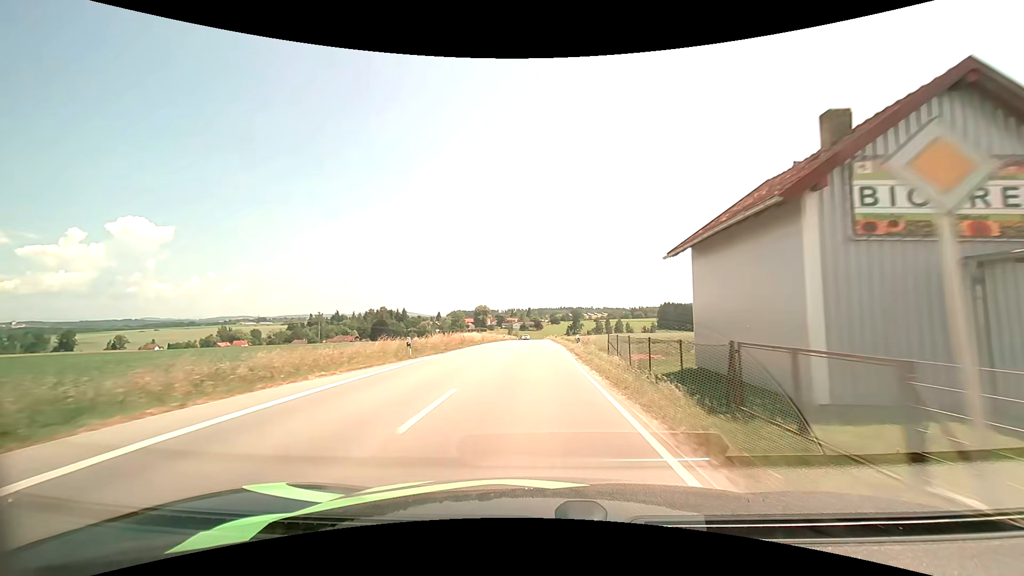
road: secondary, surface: asphalt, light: Day
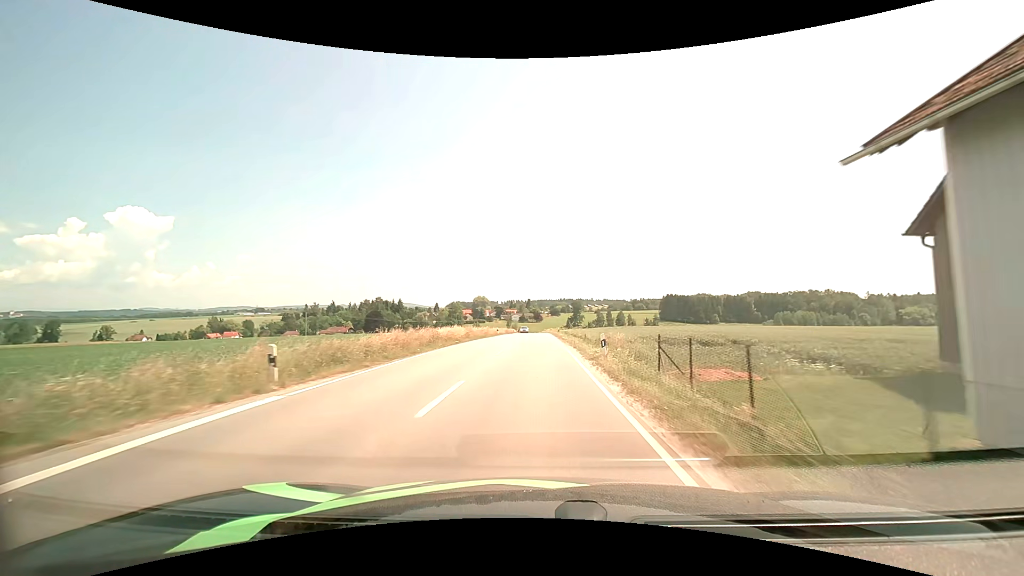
(0.0, +11.3) m; 0°
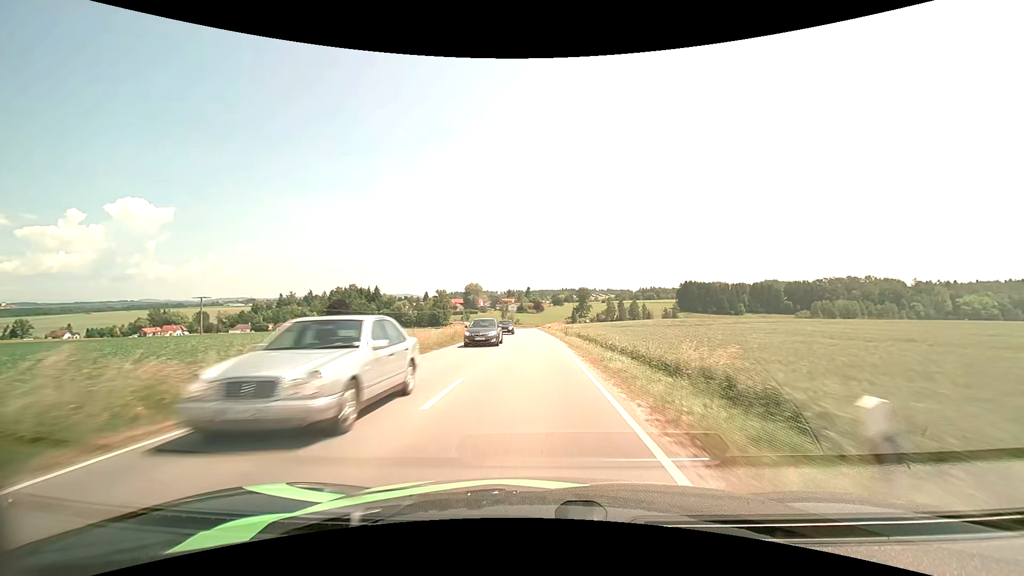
(+0.4, +59.8) m; 0°
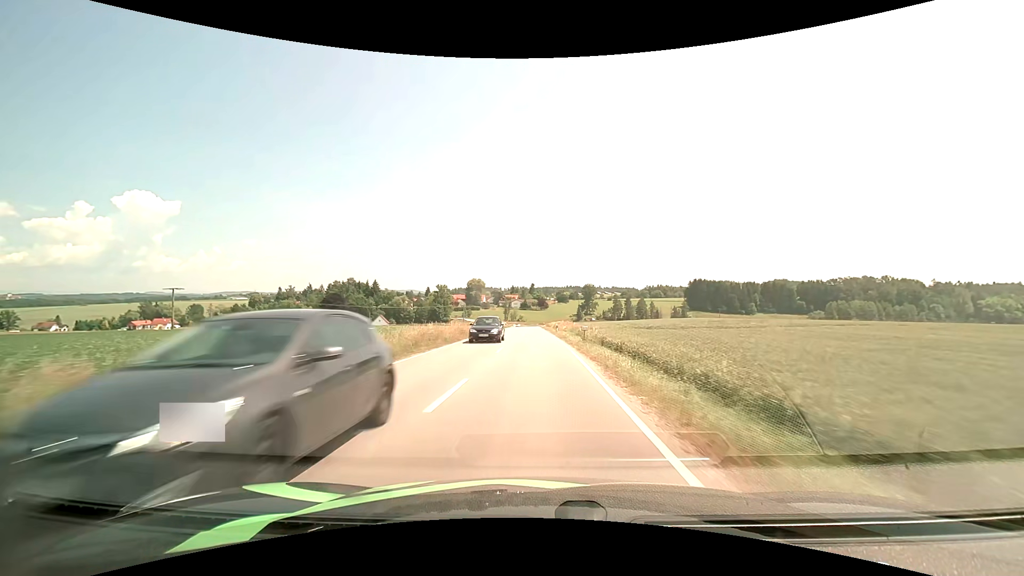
(-0.1, +12.3) m; 0°
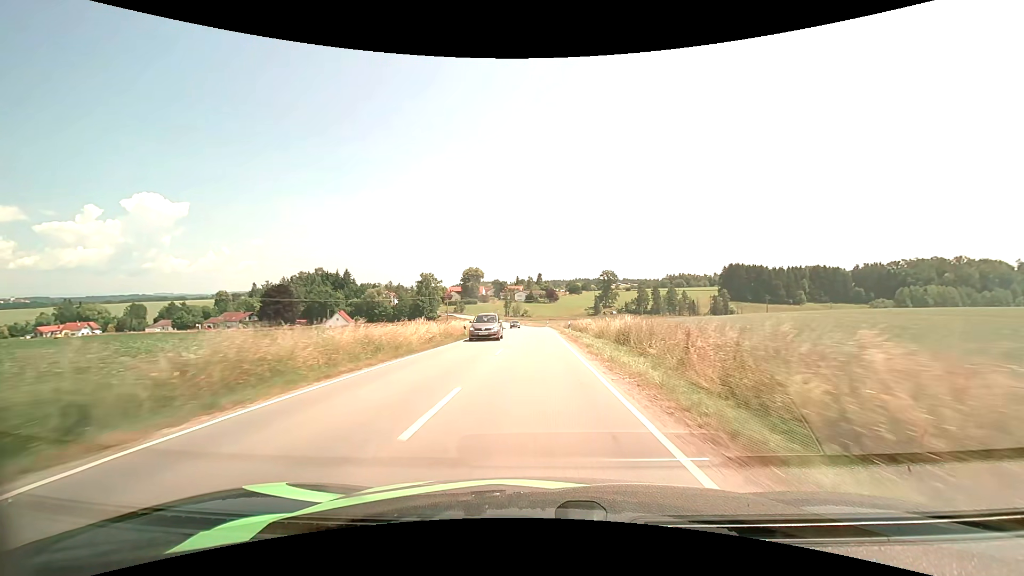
(-0.6, +61.7) m; -1°
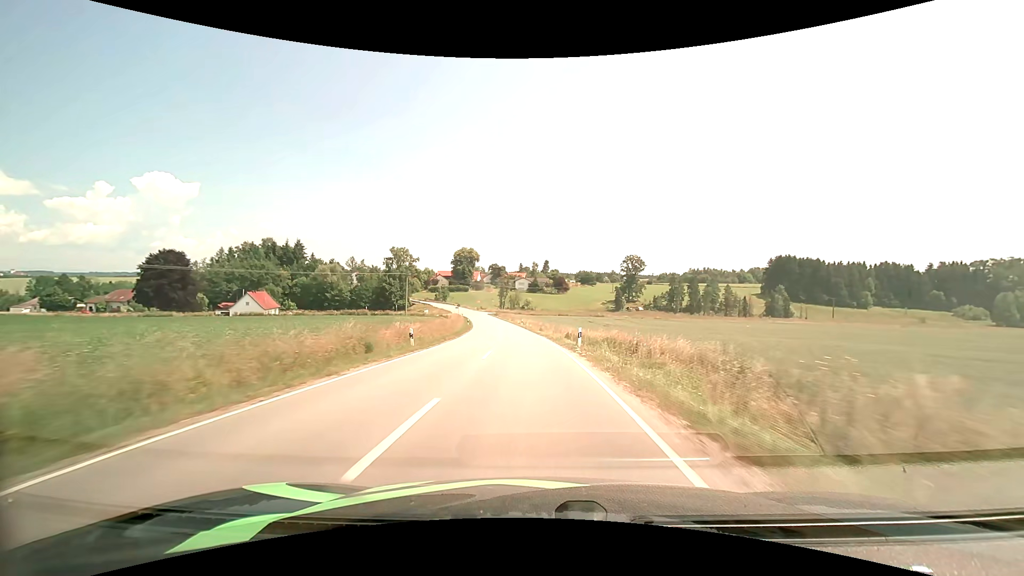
(-0.3, +61.4) m; -1°
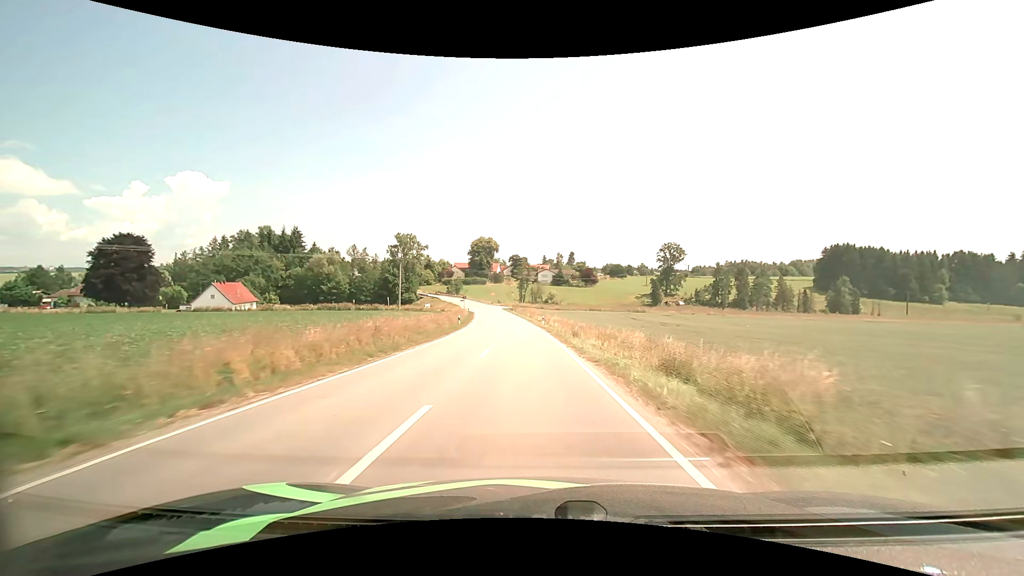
(-0.4, +24.9) m; -2°
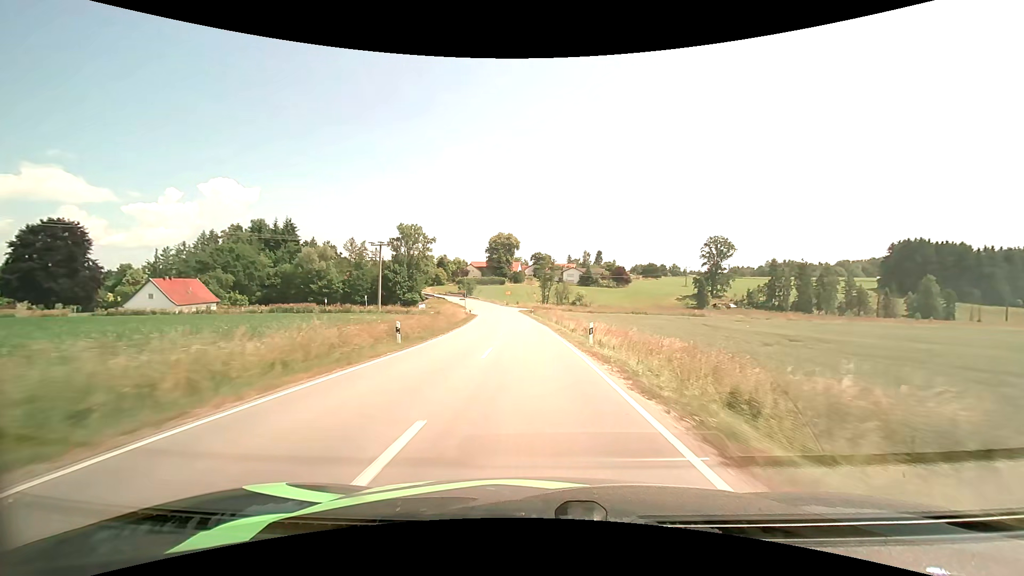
(-0.7, +25.4) m; -3°
(0, +10) (0, +20) (-1, +30) (-1, +40) (-2, +50) (-3, +60) (-4, +70) (-5, +80) (-7, +90) (-9, +99) m
